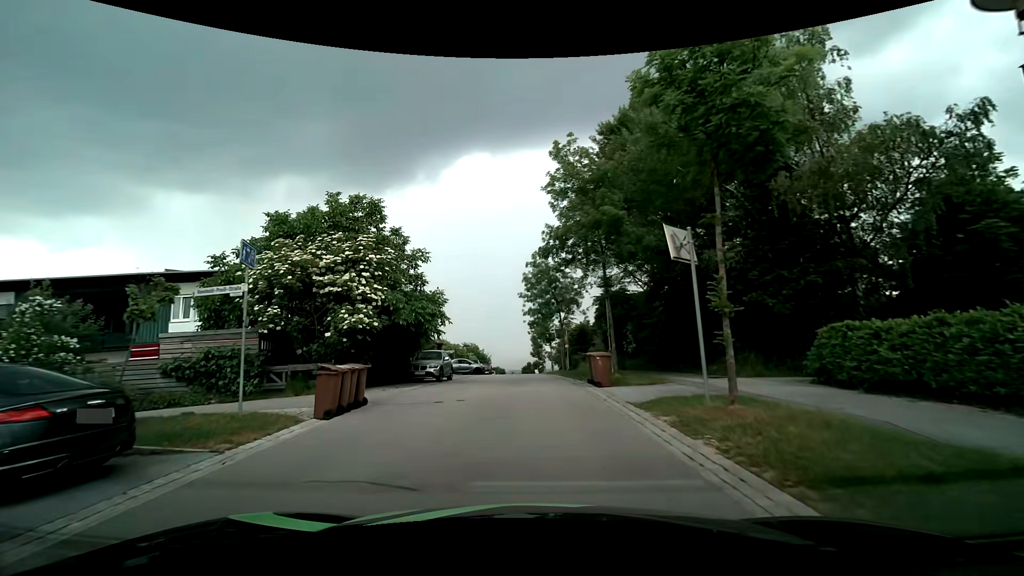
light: Day
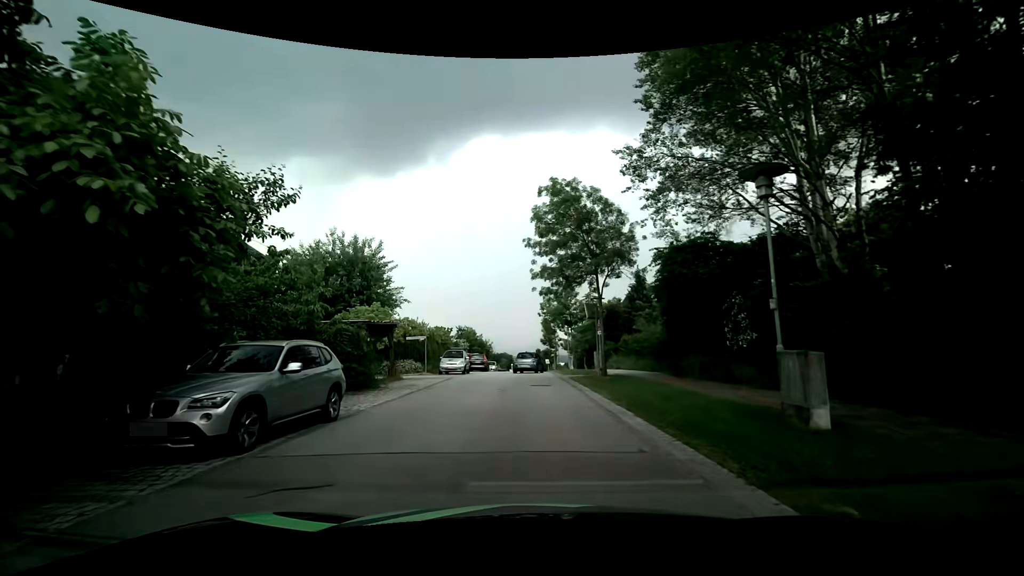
(-0.3, +16.7) m; -2°
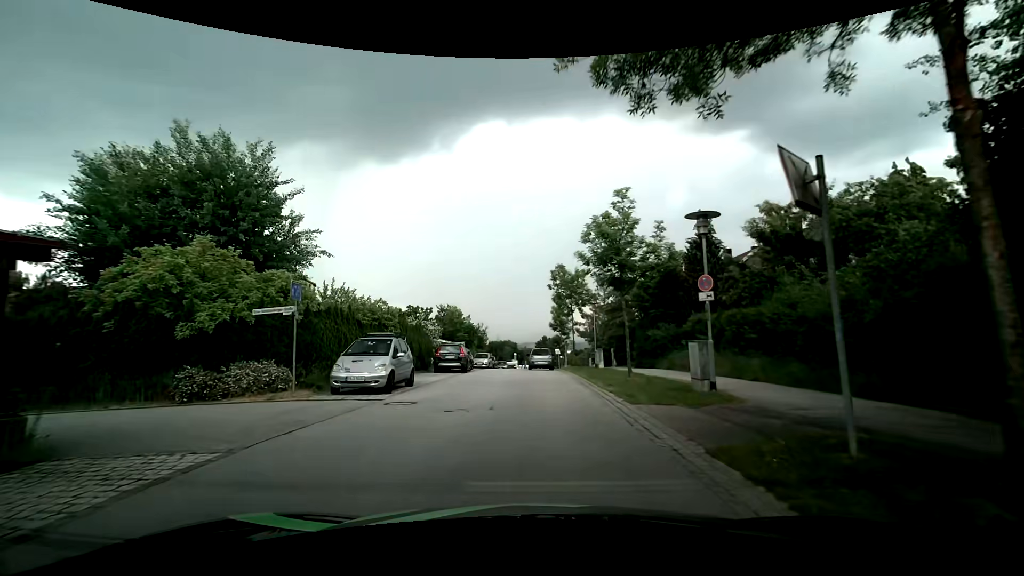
(-0.1, +18.2) m; 0°
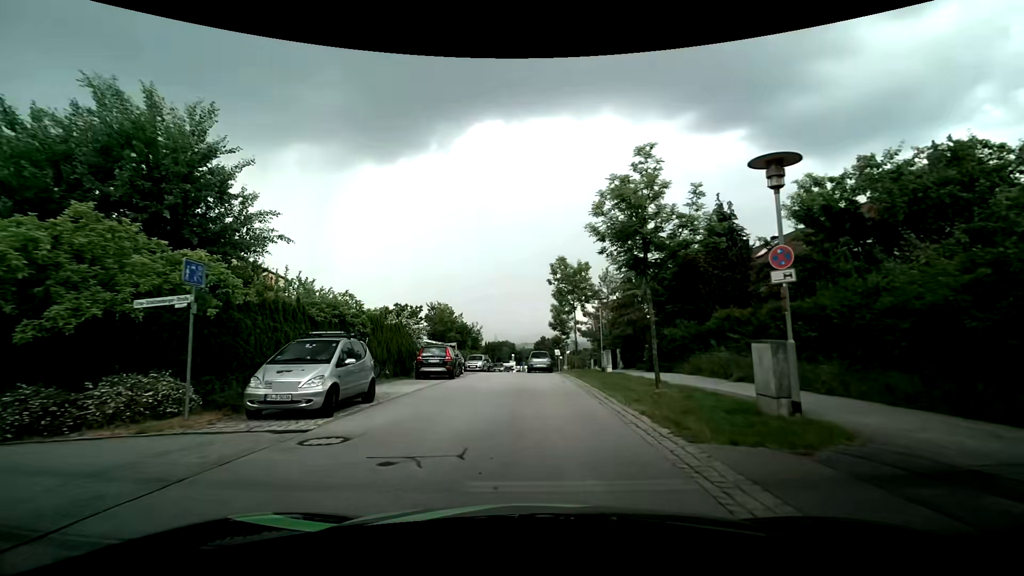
(0.0, +4.0) m; -1°
(0, +10) (+1, +20) (+1, +30) (+1, +40) (+1, +50) (+1, +60) (+2, +70) (+2, +80) (+3, +90) (+4, +100) m
